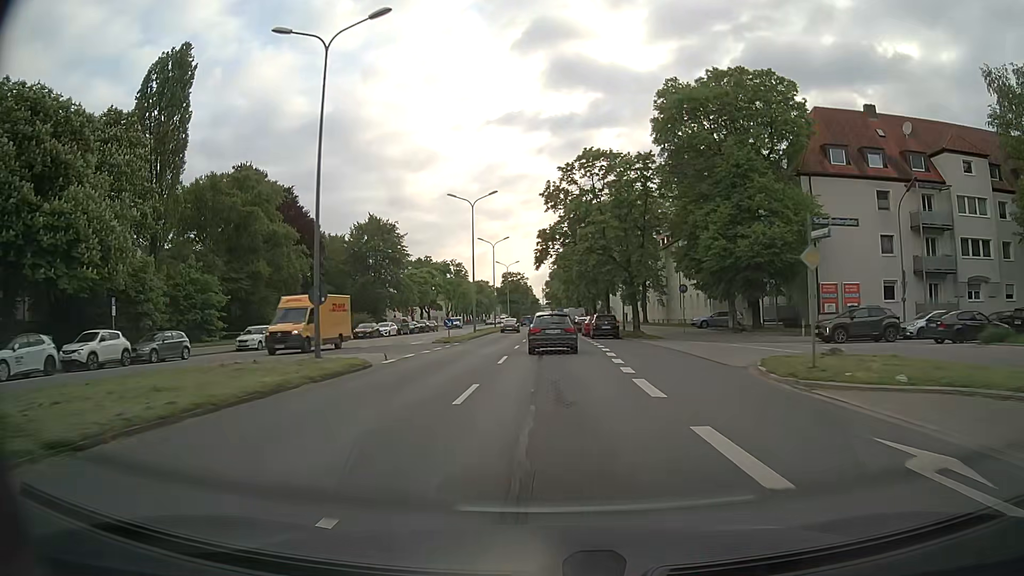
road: secondary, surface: asphalt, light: Day
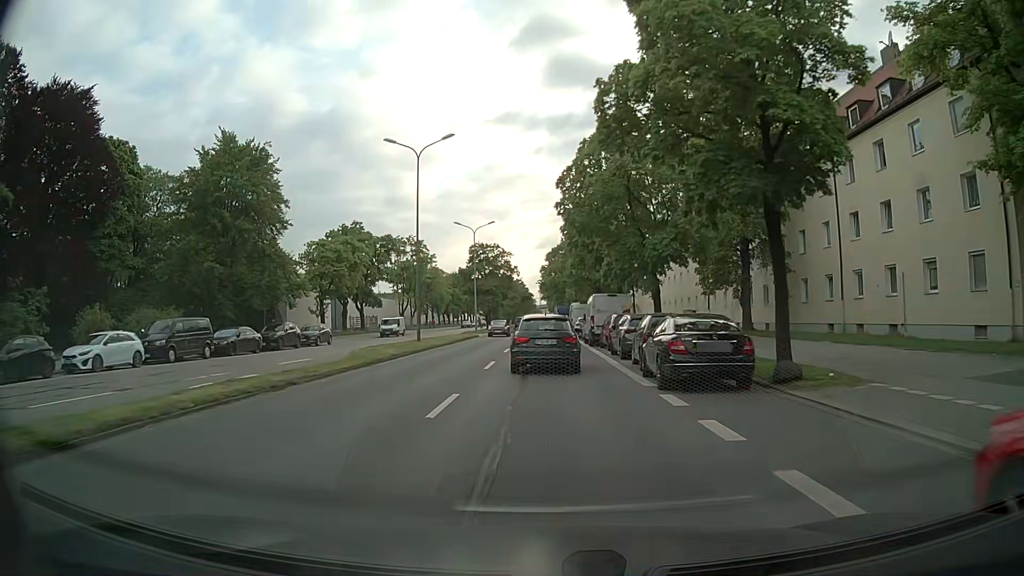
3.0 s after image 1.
(+0.4, +46.4) m; +1°
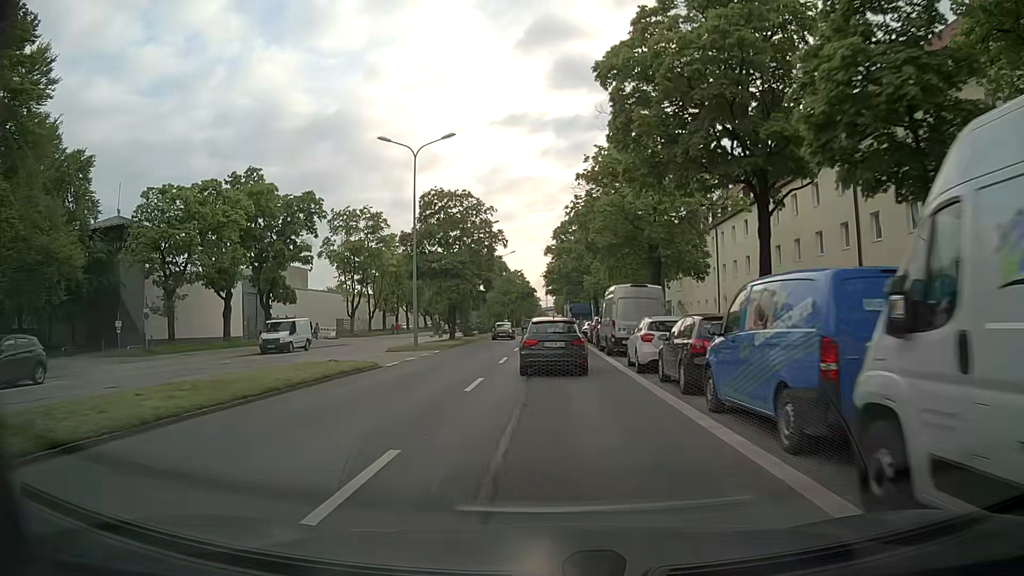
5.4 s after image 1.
(-0.2, +31.7) m; -1°
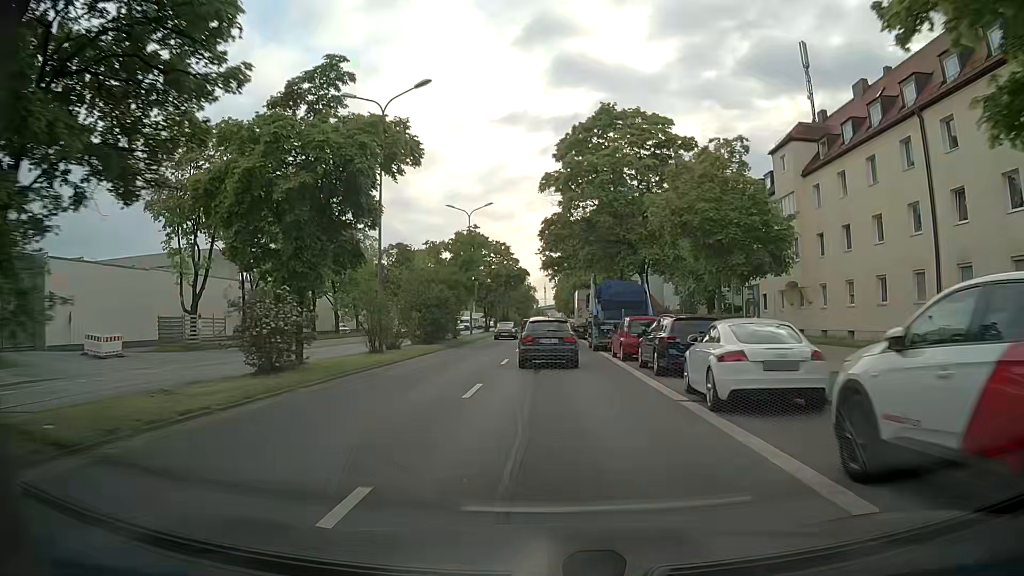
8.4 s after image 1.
(+0.5, +37.7) m; +1°
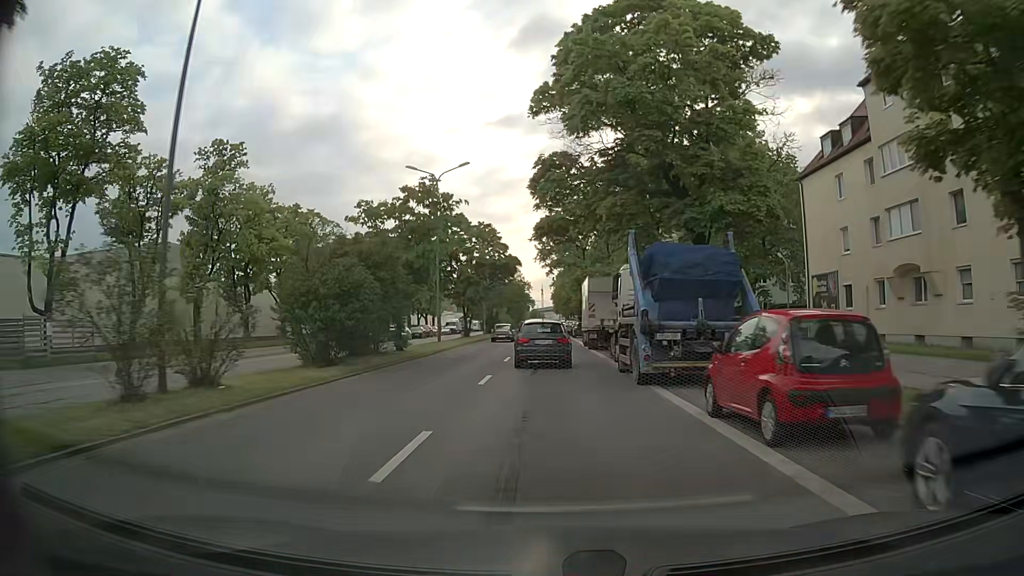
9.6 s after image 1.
(+0.1, +15.3) m; +1°
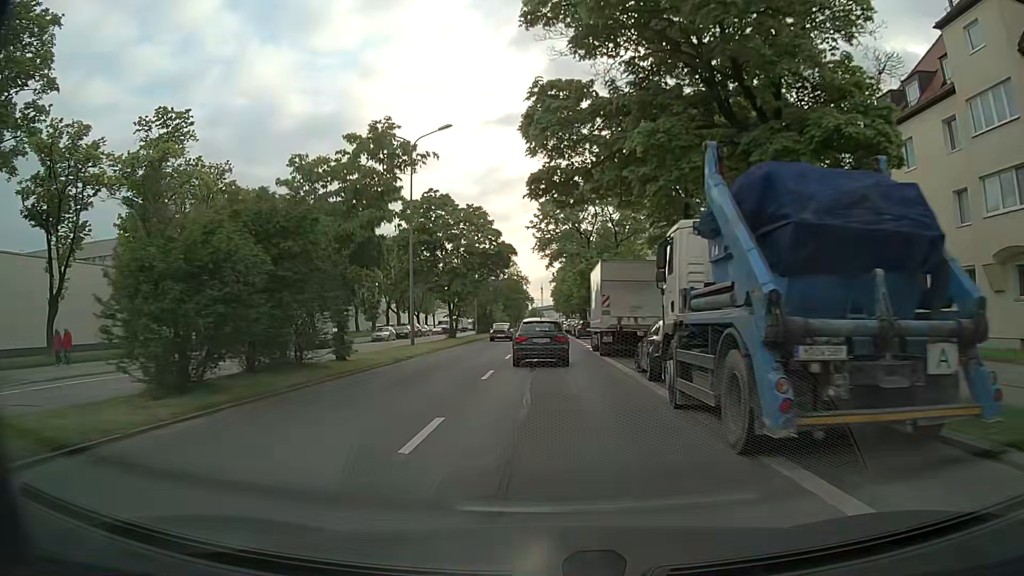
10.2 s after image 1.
(0.0, +7.9) m; -1°
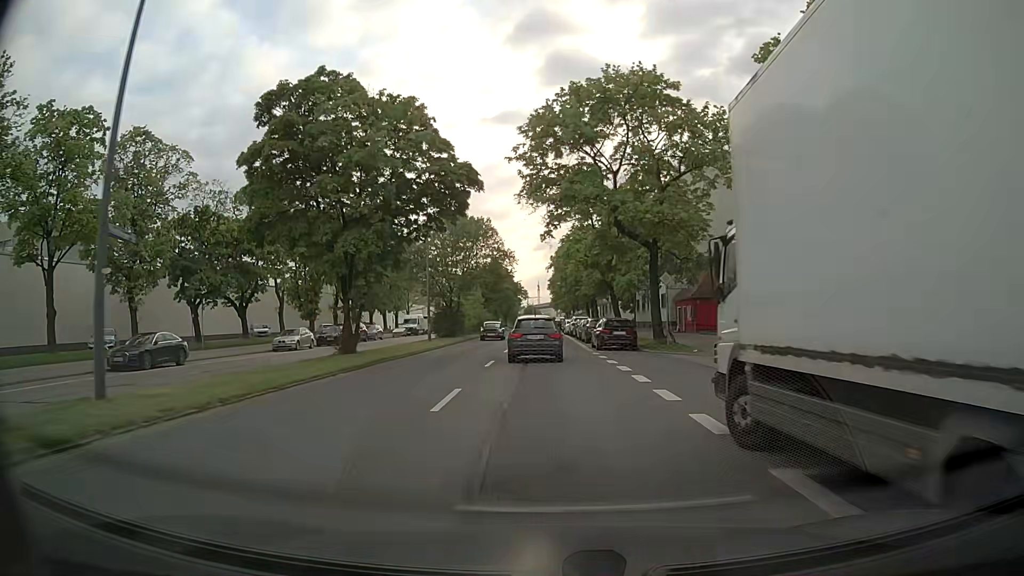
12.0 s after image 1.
(+0.2, +23.8) m; +1°
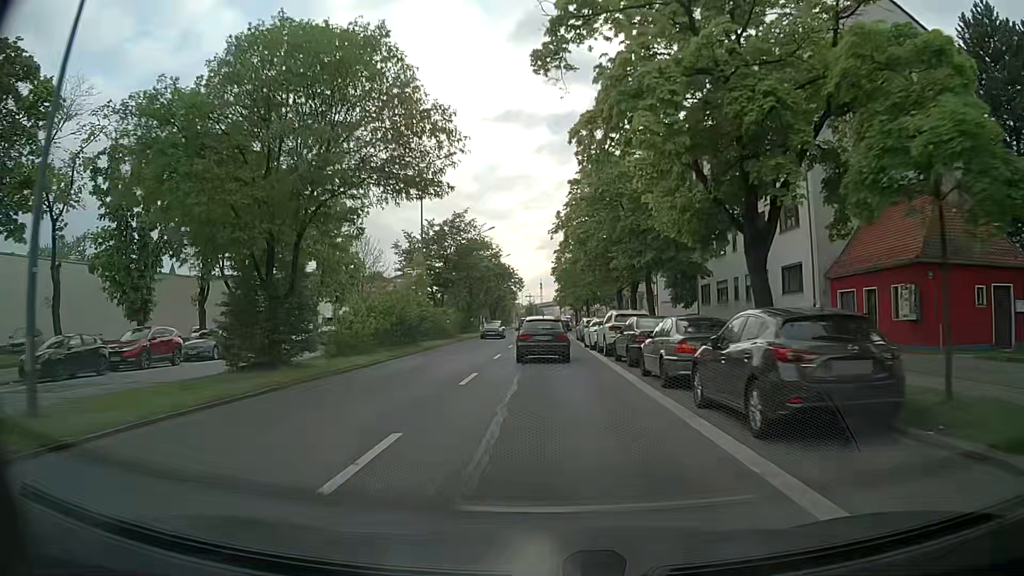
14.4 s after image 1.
(-0.1, +32.0) m; -1°
(0, +10) (0, +20) (0, +30) (0, +40) (0, +50) (0, +60) (0, +70) (+1, +80) (+1, +90) (+1, +100) m
